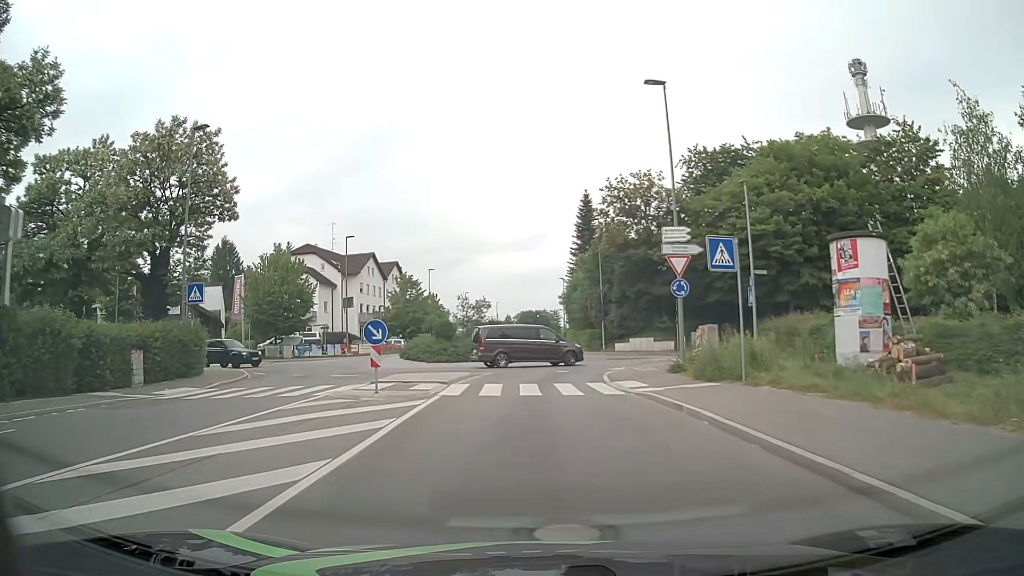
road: tertiary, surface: asphalt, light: Day
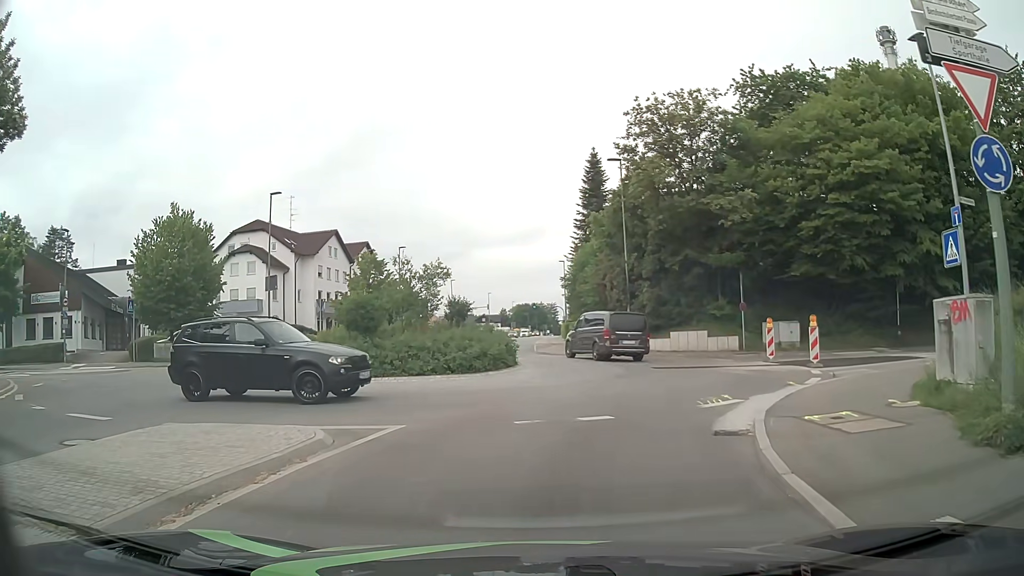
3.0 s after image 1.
(0.0, +16.1) m; +1°
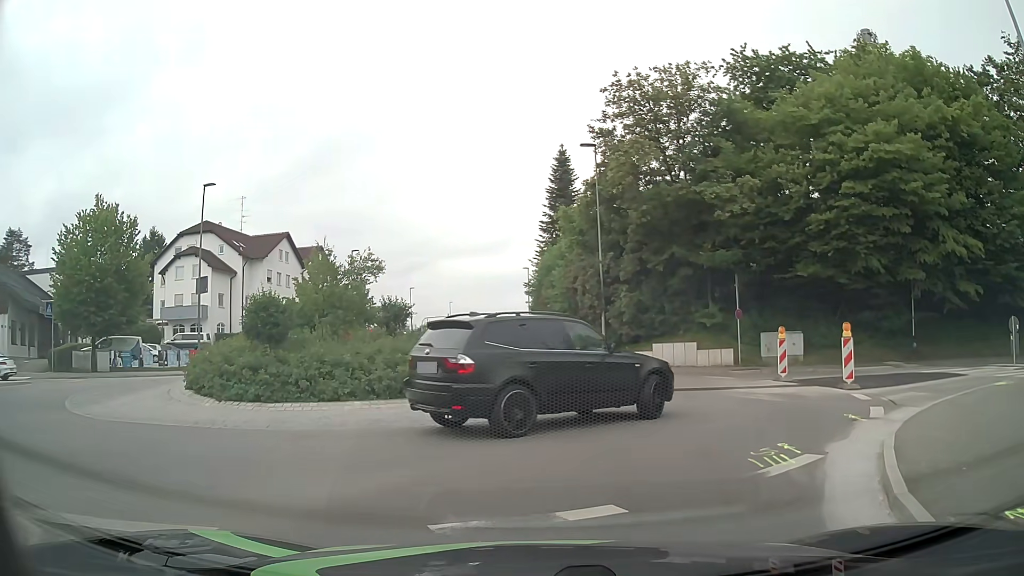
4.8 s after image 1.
(0.0, +4.7) m; +2°
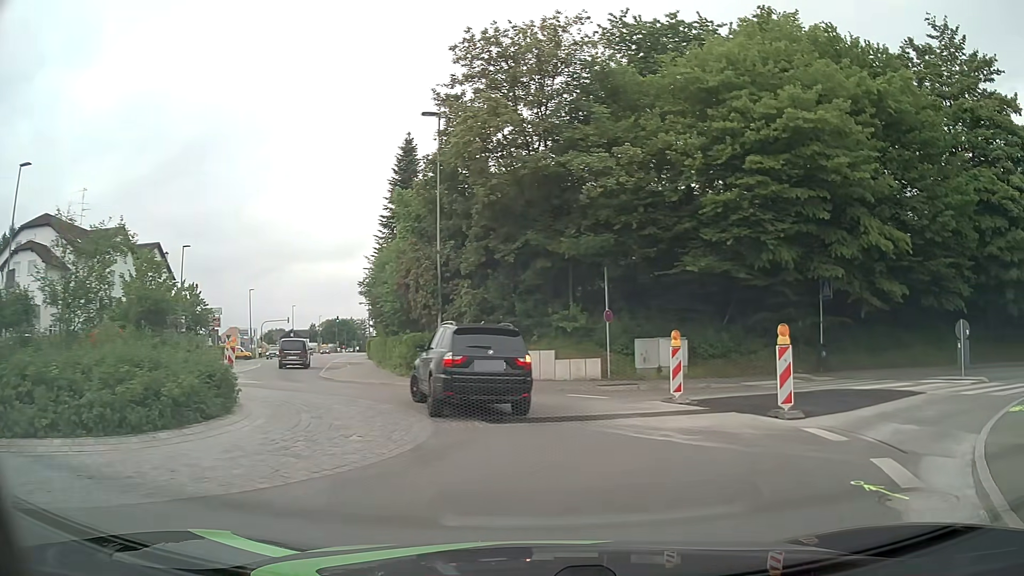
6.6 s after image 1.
(+0.6, +5.5) m; +13°
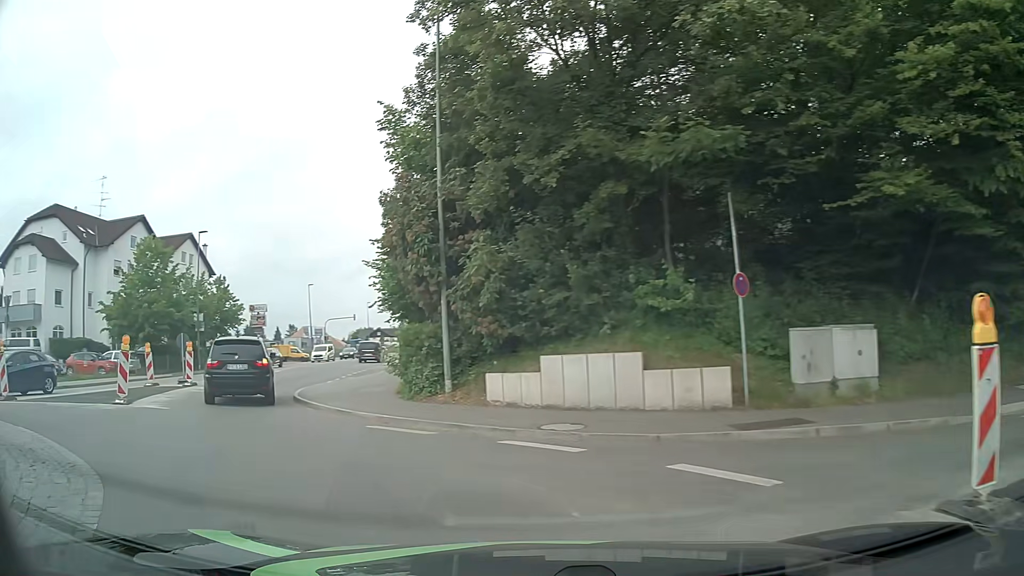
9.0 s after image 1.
(+0.9, +10.9) m; -7°
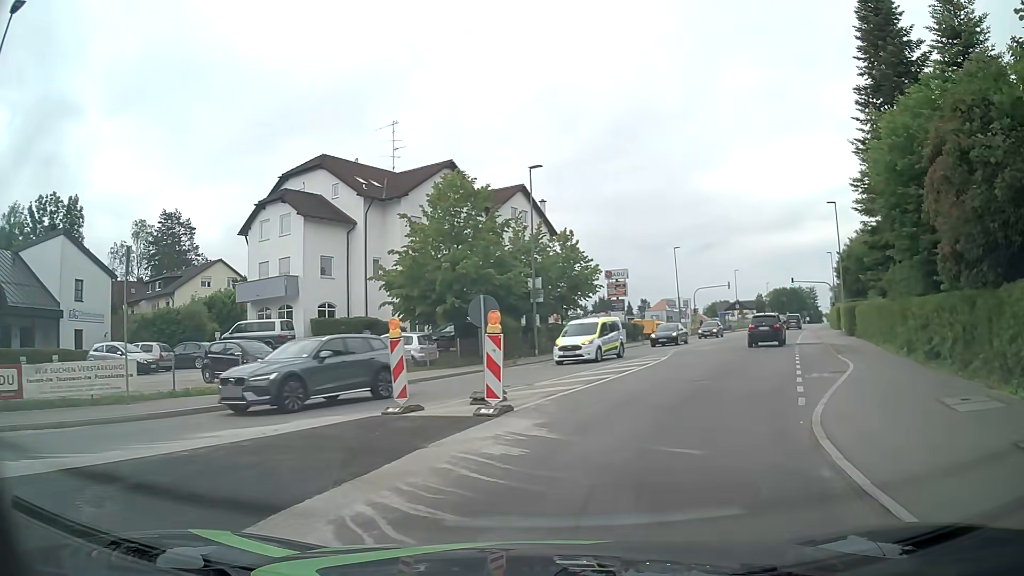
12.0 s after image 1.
(-6.1, +13.3) m; -31°
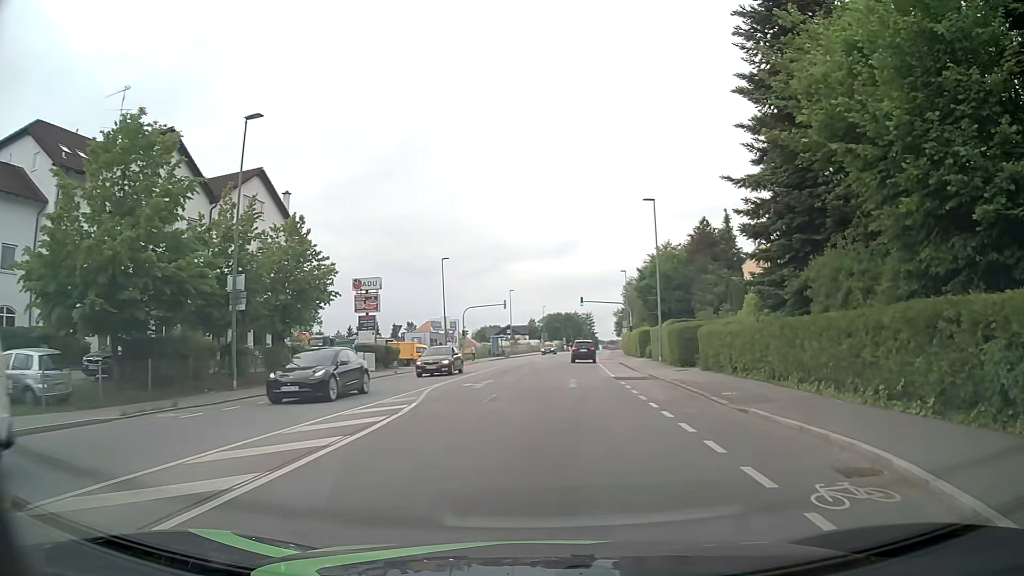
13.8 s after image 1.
(+2.1, +11.8) m; +20°
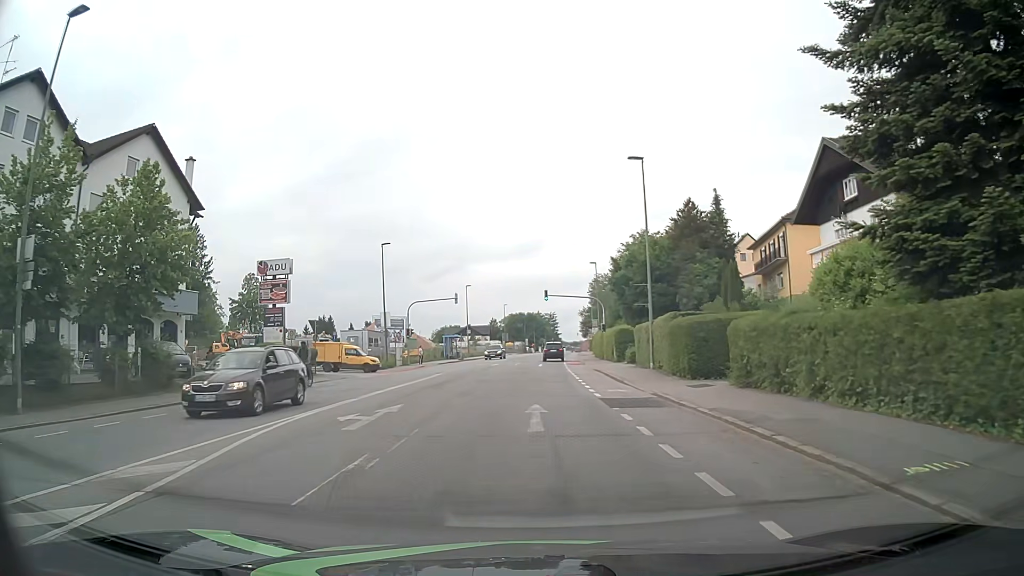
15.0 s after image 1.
(+0.5, +10.4) m; +4°
(0, +10) (0, +20) (0, +30) (0, +40) (0, +50) (0, +60) (+1, +70) (+2, +80) (+3, +90) (+4, +100) m
